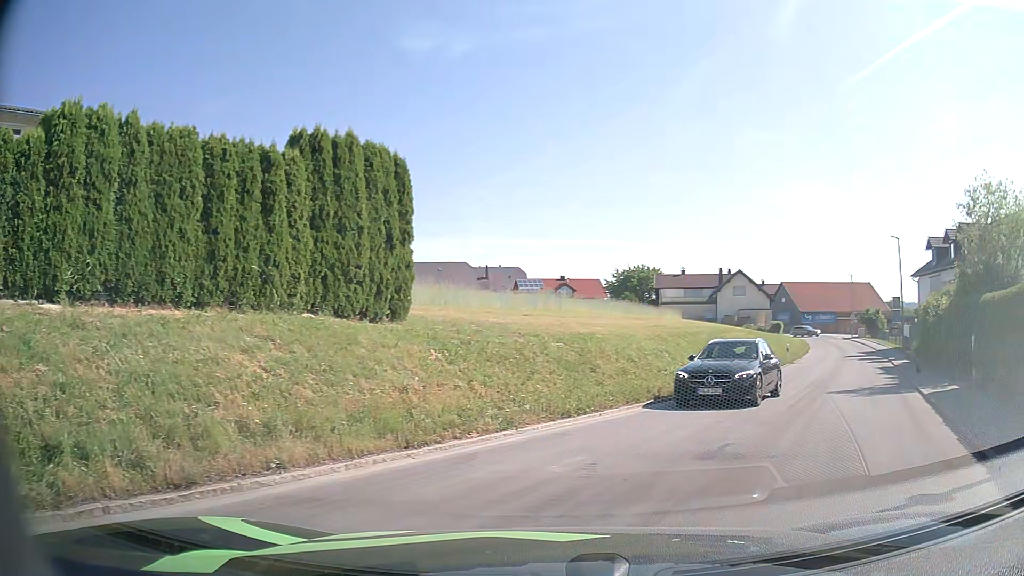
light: Day
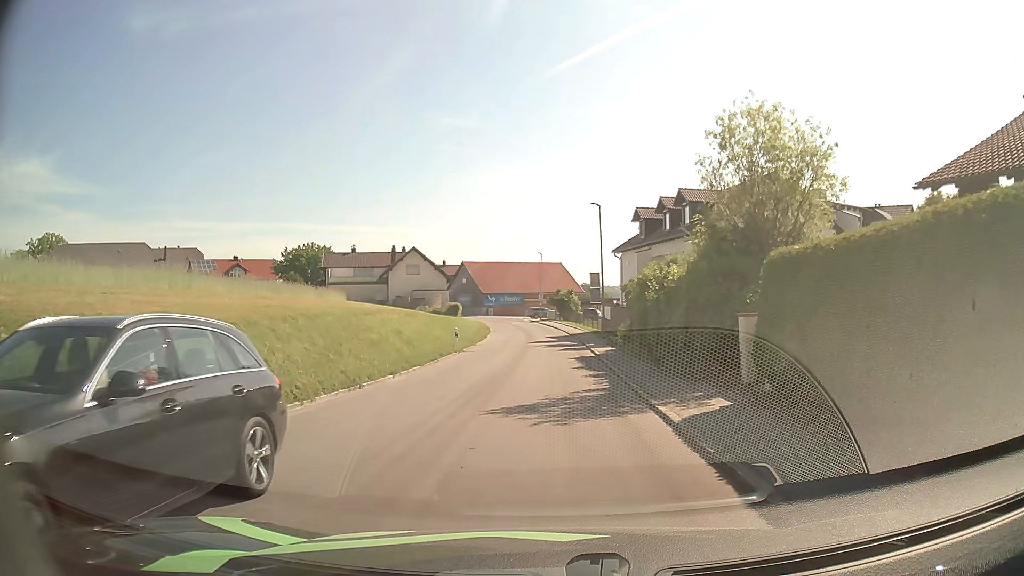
(+2.9, +7.0) m; +29°
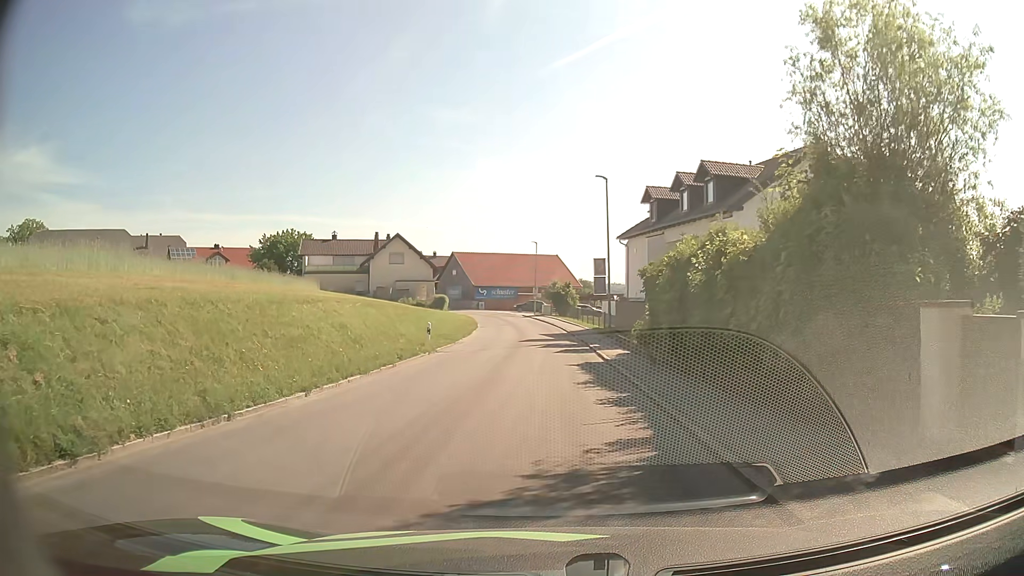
(0.0, +6.8) m; 0°
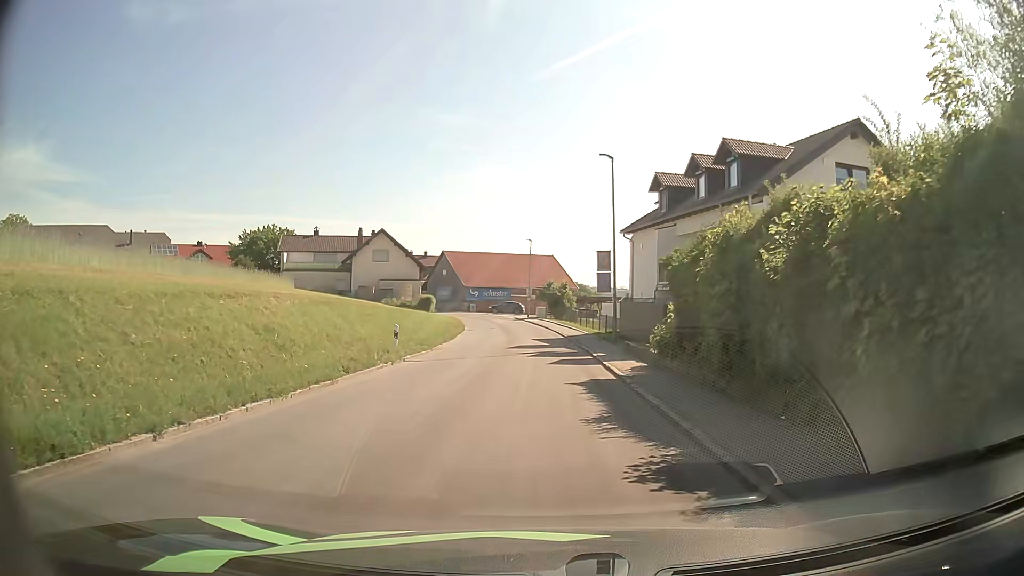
(0.0, +5.2) m; +1°
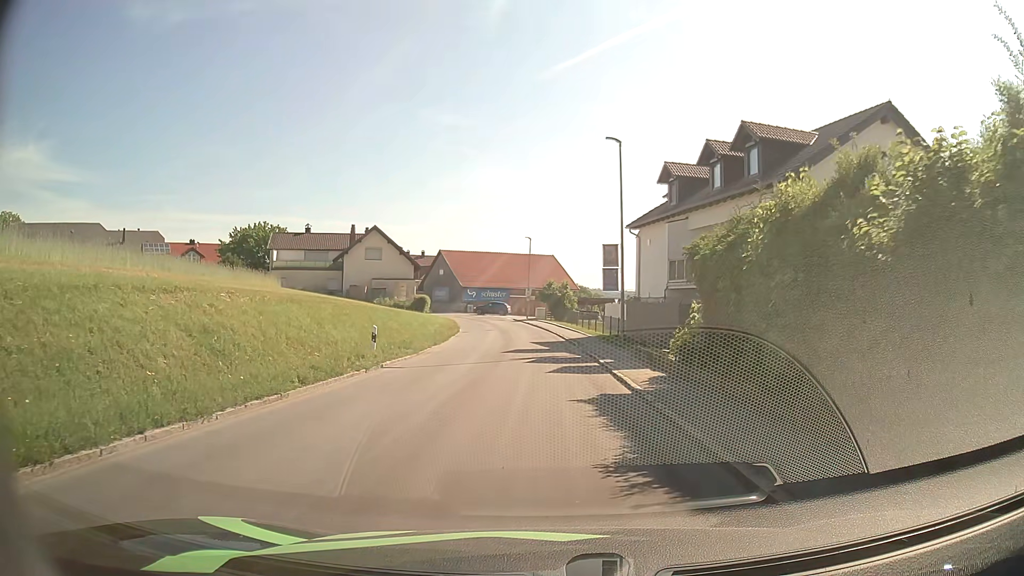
(0.0, +3.0) m; 0°
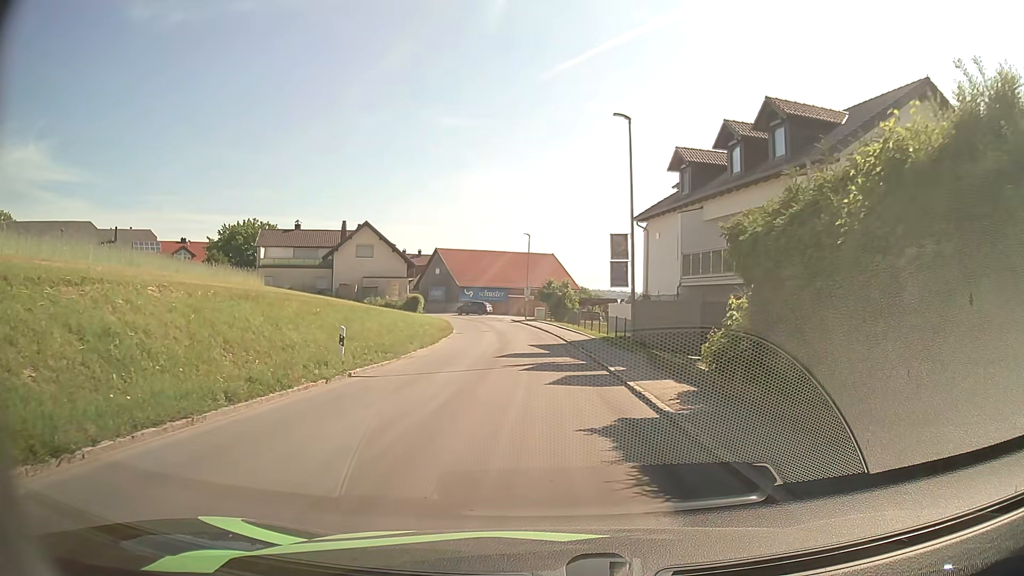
(0.0, +3.2) m; +1°
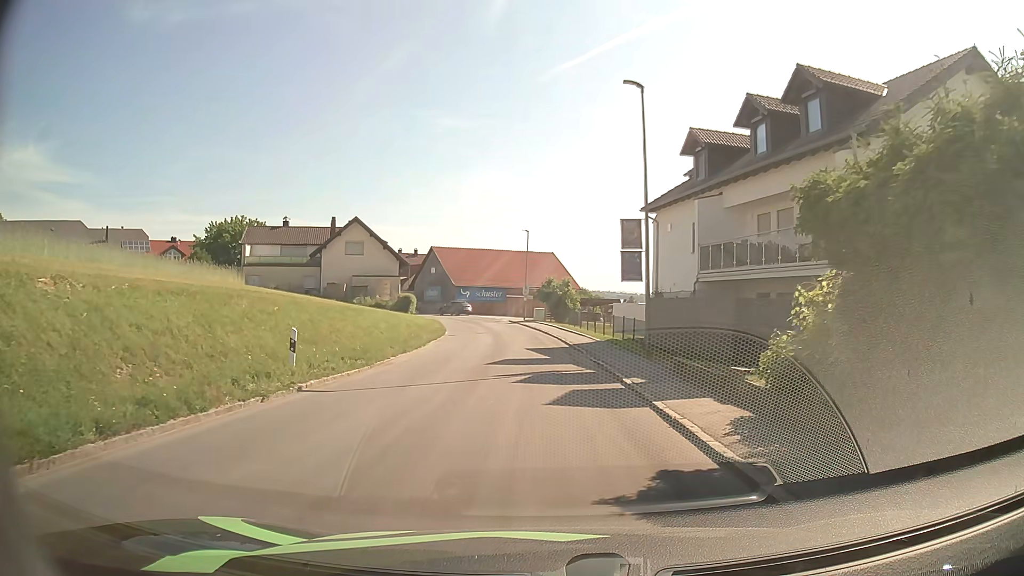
(0.0, +3.4) m; 0°
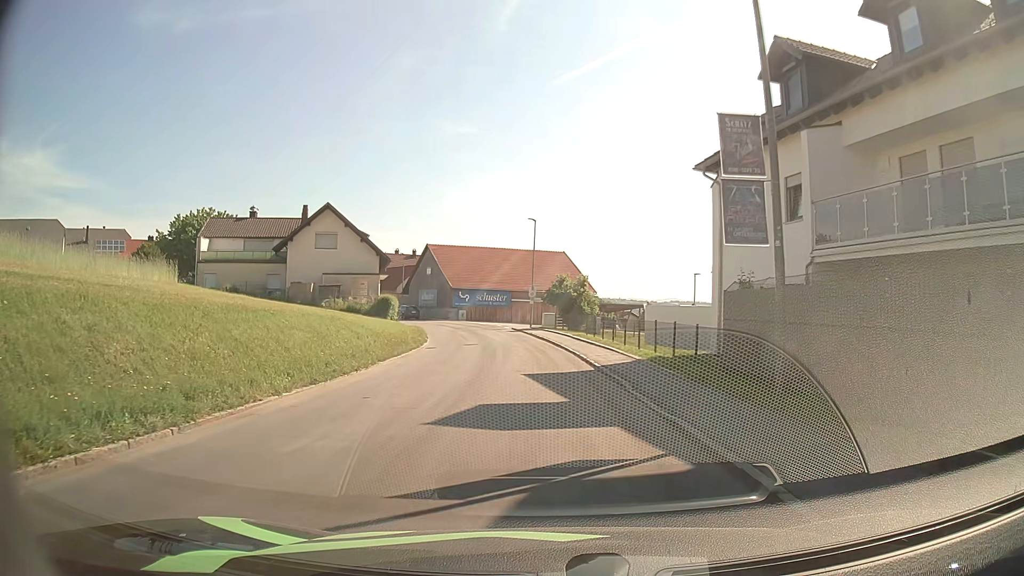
(-0.1, +10.4) m; -1°
(0, +10) (-1, +20) (-1, +30) (-3, +40) (-4, +50) (-1, +59) (+8, +61) (+15, +55) (+19, +45) (+23, +36) m
